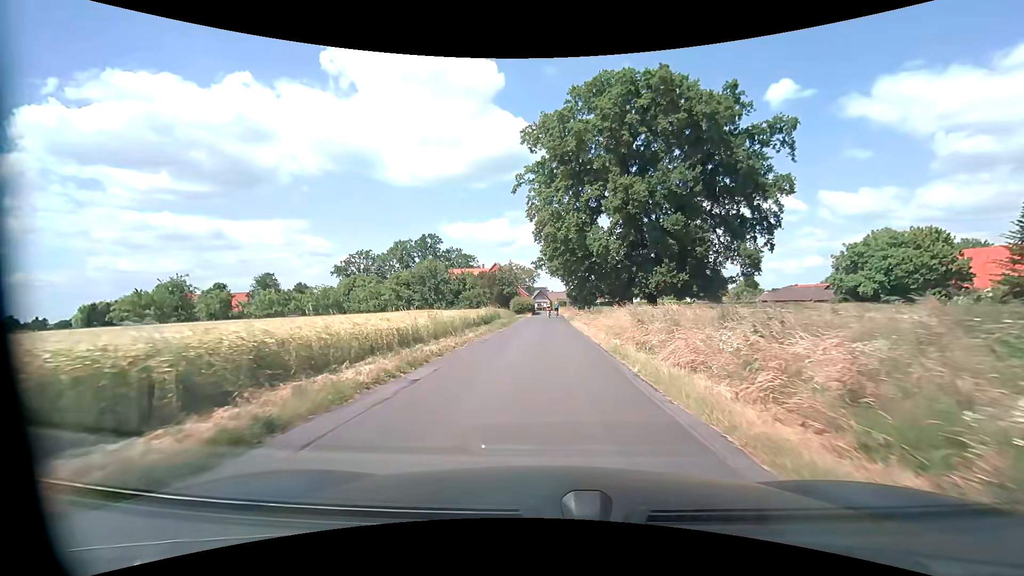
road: unclassified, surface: asphalt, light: Day
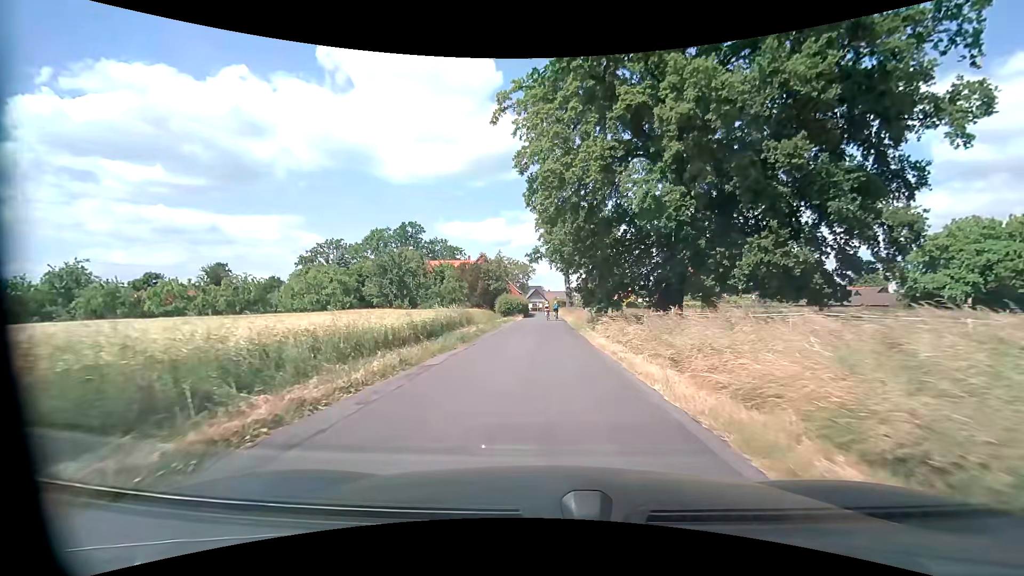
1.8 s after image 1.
(+0.1, +16.8) m; 0°
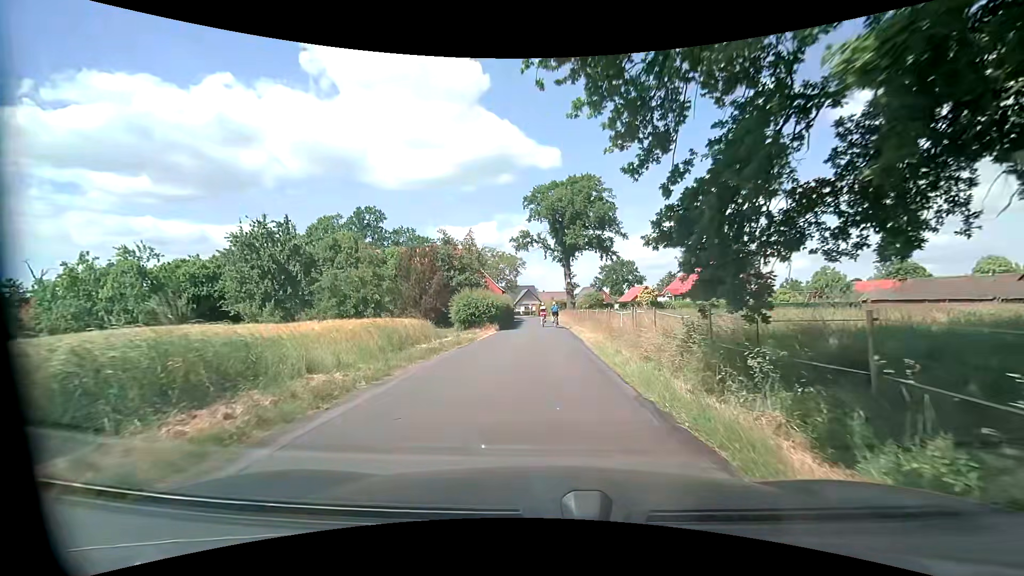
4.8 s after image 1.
(+0.3, +24.6) m; 0°
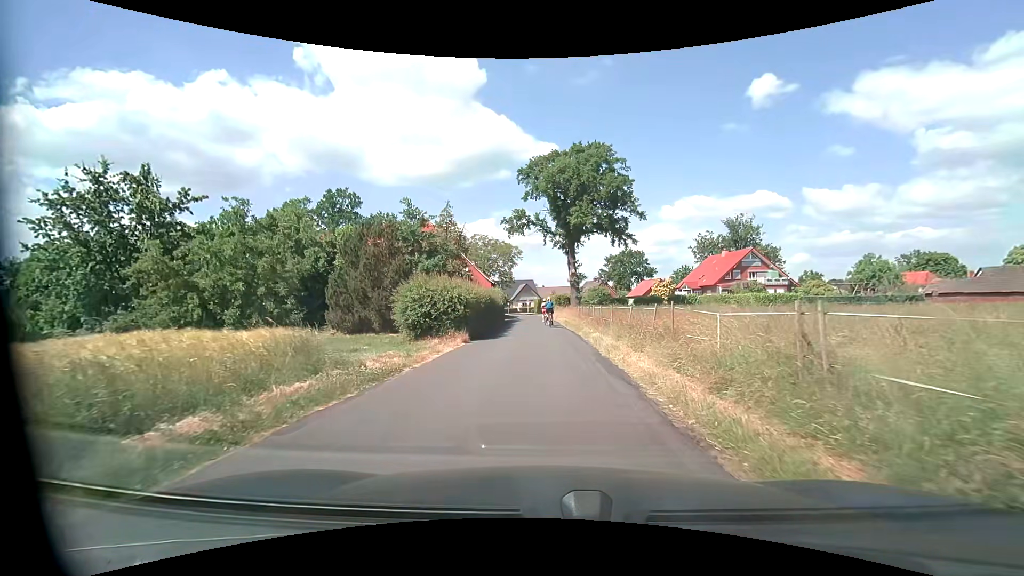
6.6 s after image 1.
(+0.2, +12.2) m; +1°
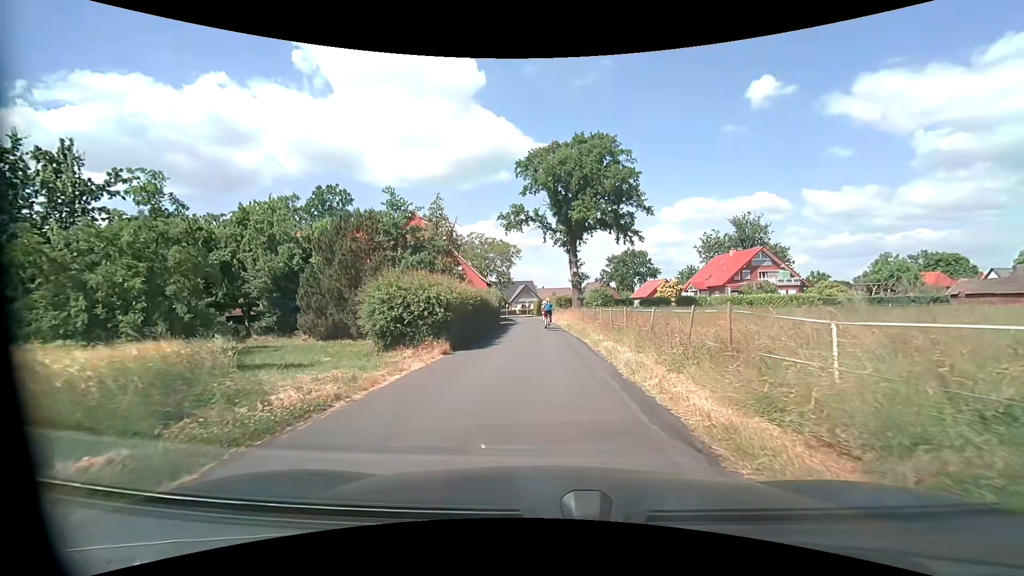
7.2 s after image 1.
(0.0, +3.8) m; 0°
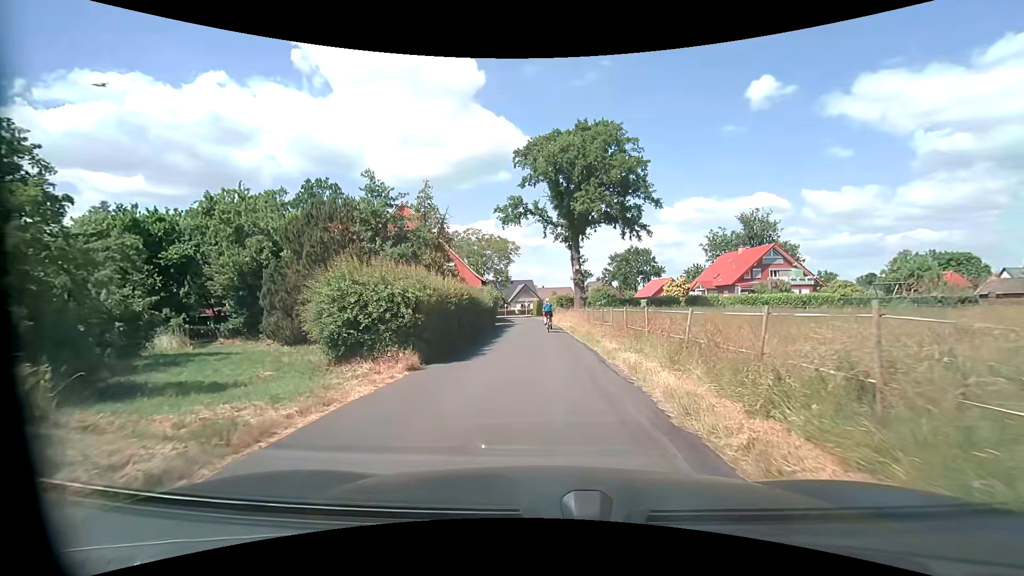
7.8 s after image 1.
(0.0, +3.8) m; 0°
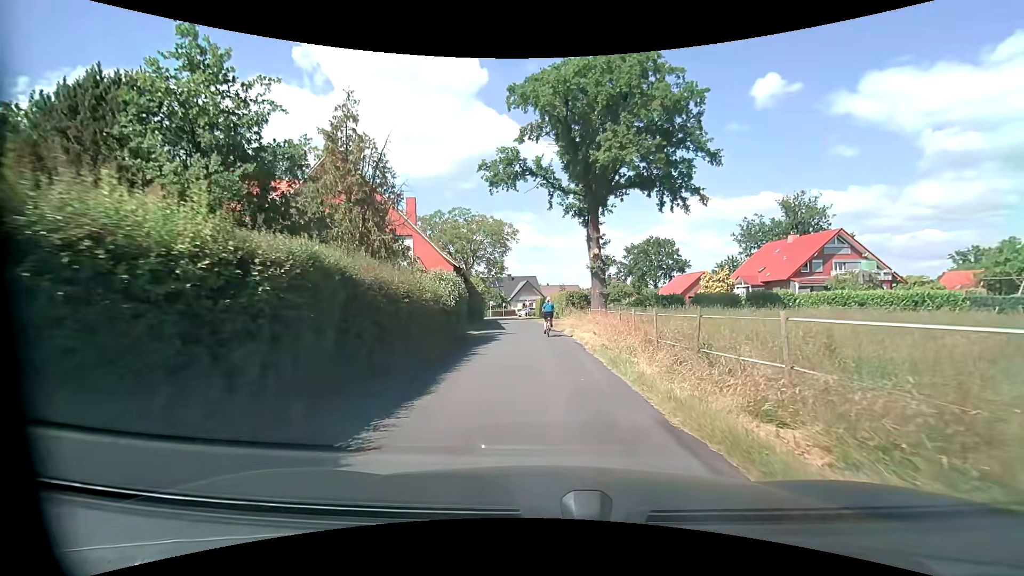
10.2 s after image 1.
(-0.1, +14.5) m; -1°
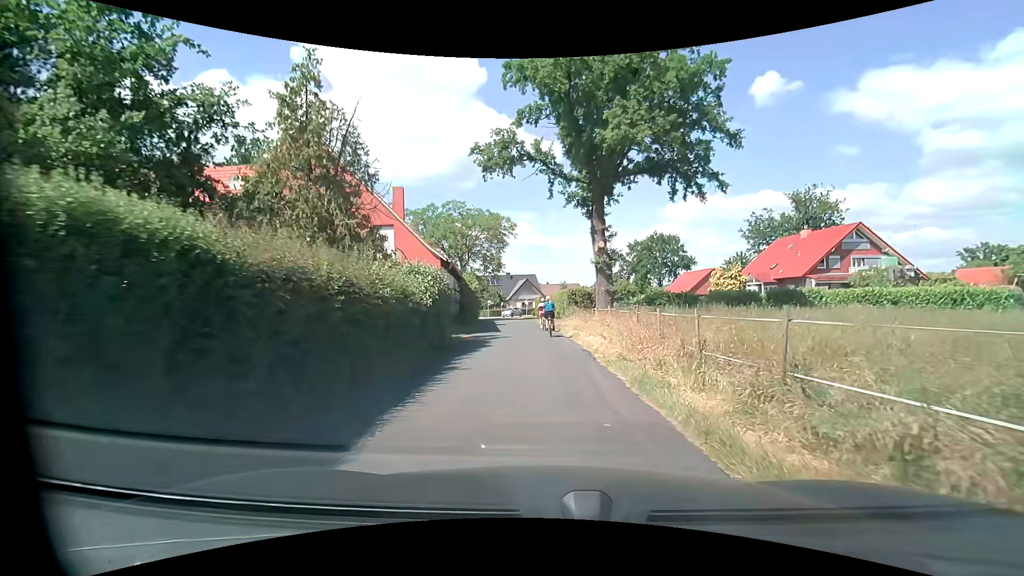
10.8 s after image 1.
(0.0, +3.4) m; 0°
